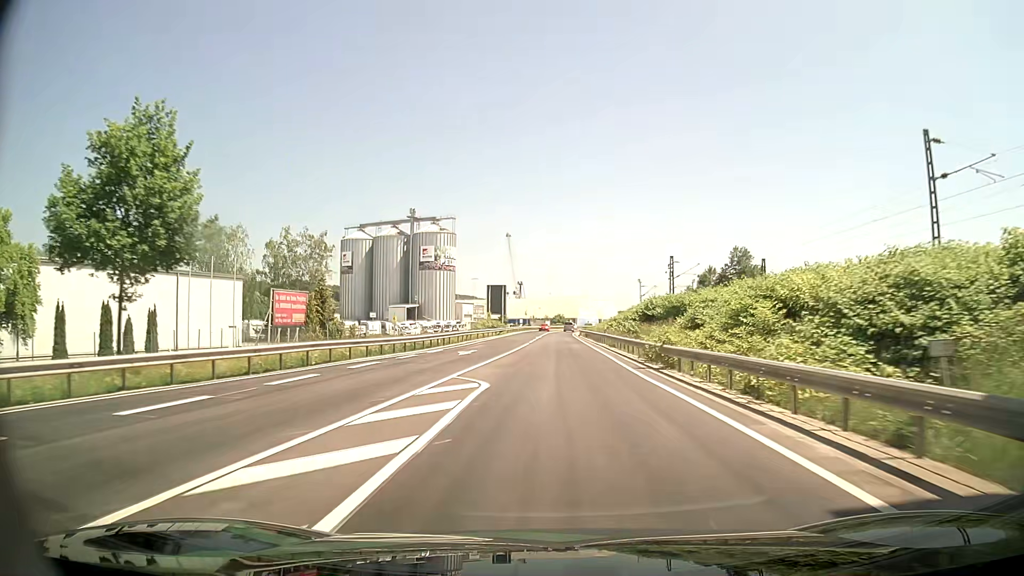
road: primary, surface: asphalt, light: Day
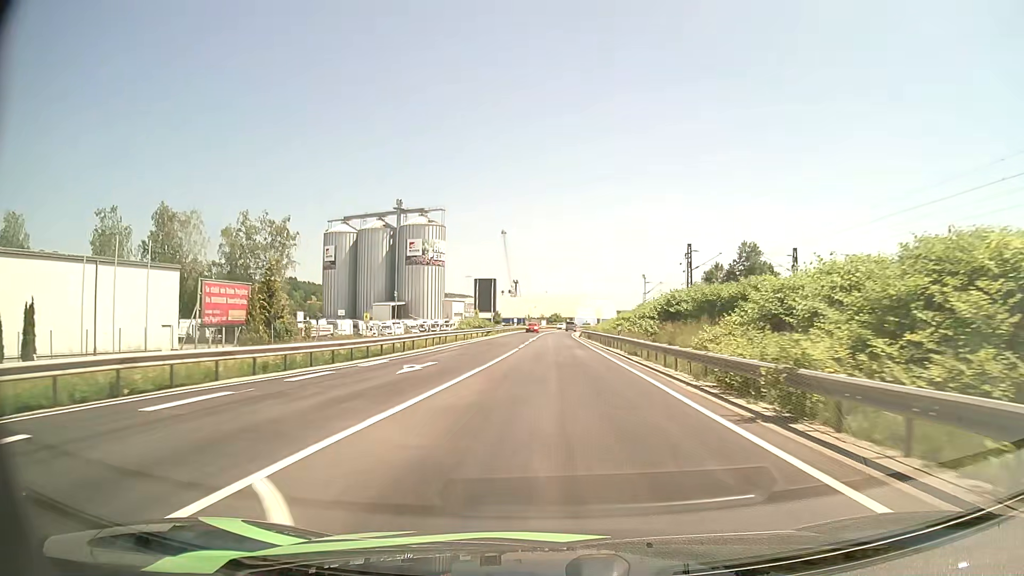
(0.0, +11.8) m; 0°
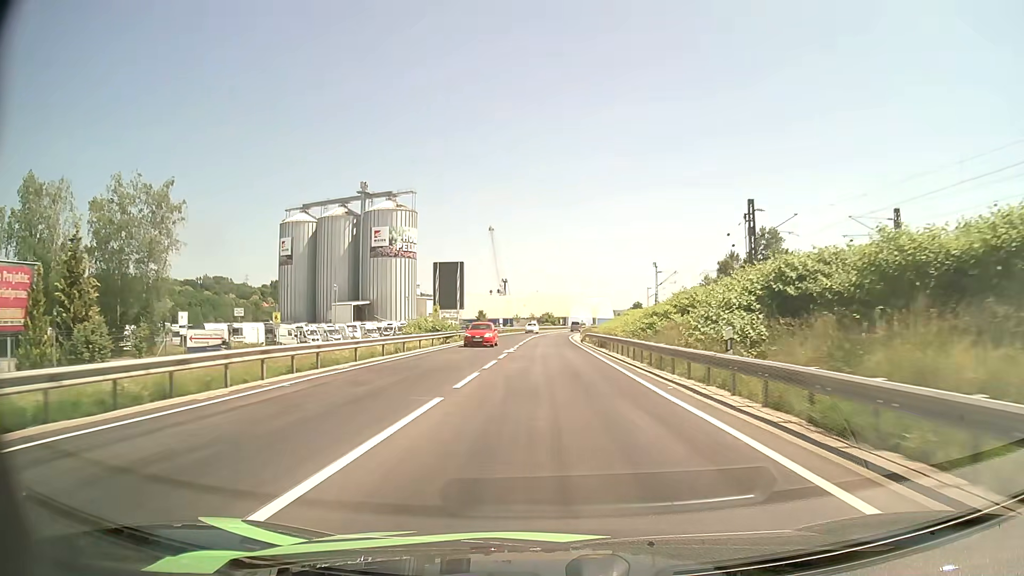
(+0.2, +23.7) m; +1°
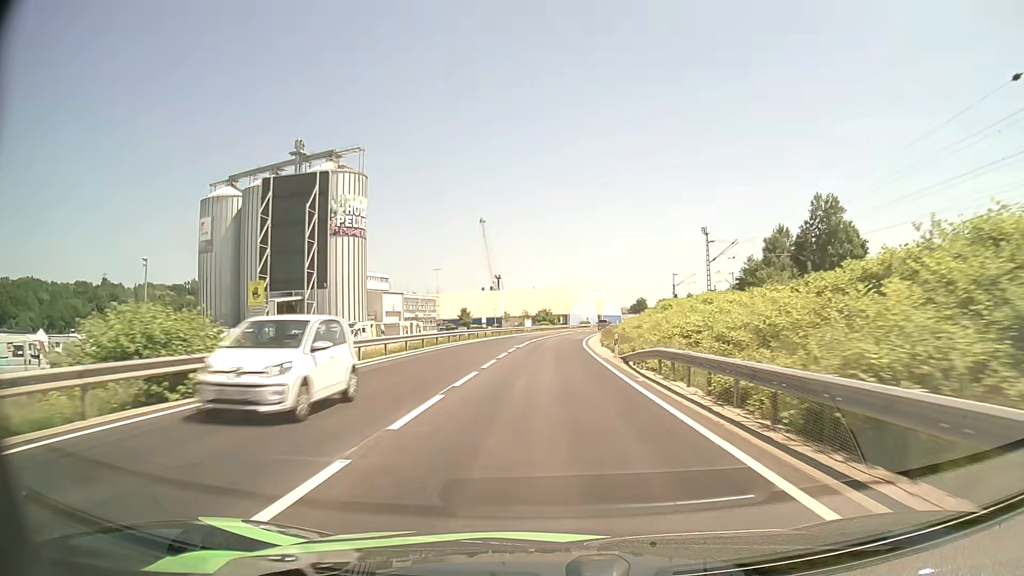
(+0.1, +35.8) m; 0°
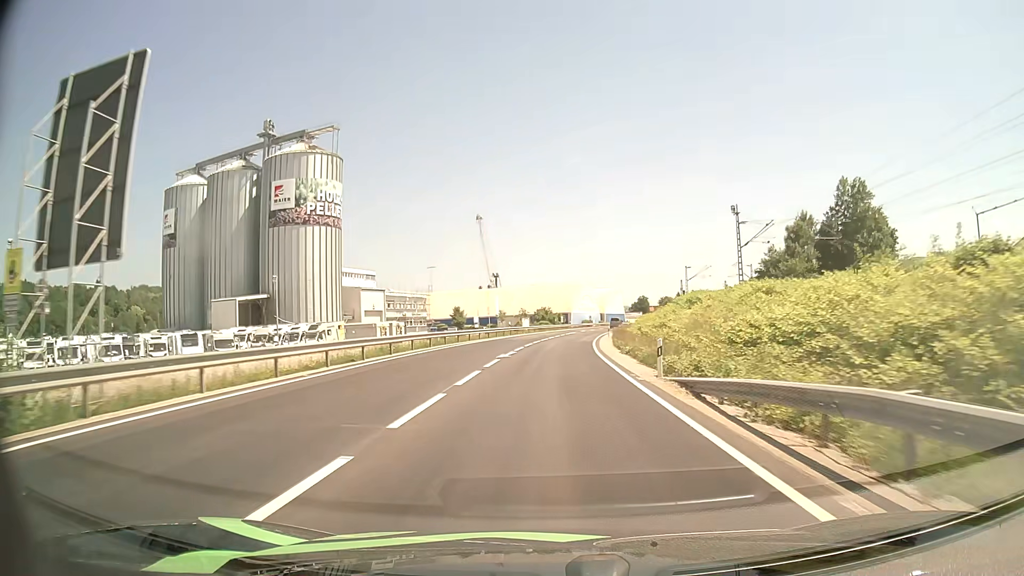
(0.0, +12.0) m; 0°
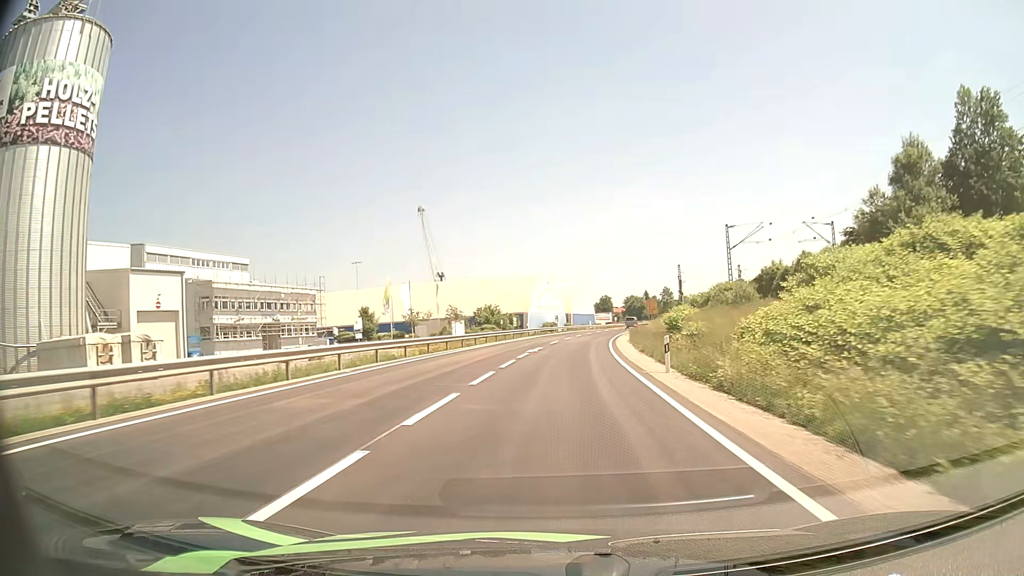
(+1.2, +47.5) m; +4°
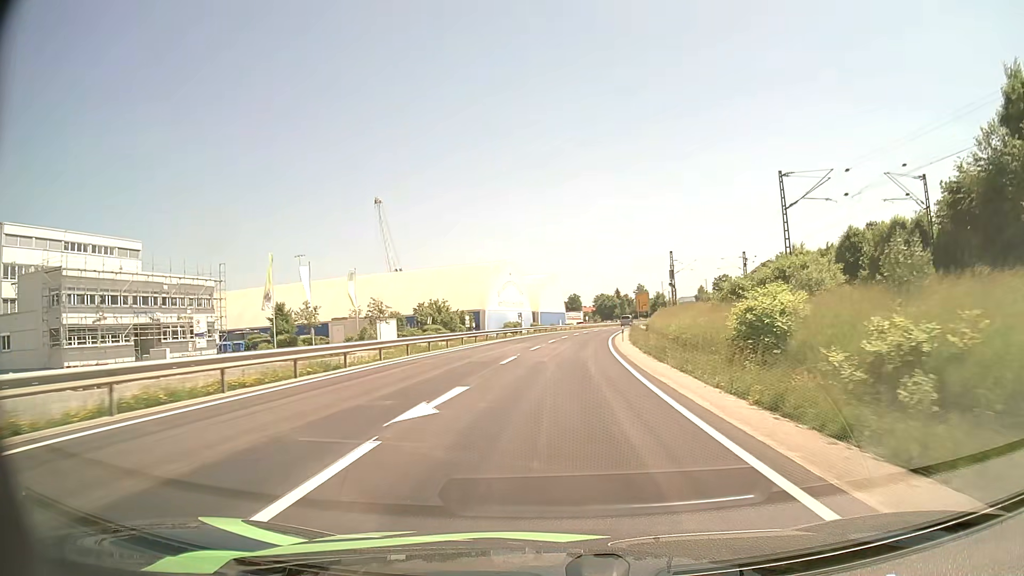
(+0.6, +23.3) m; +3°
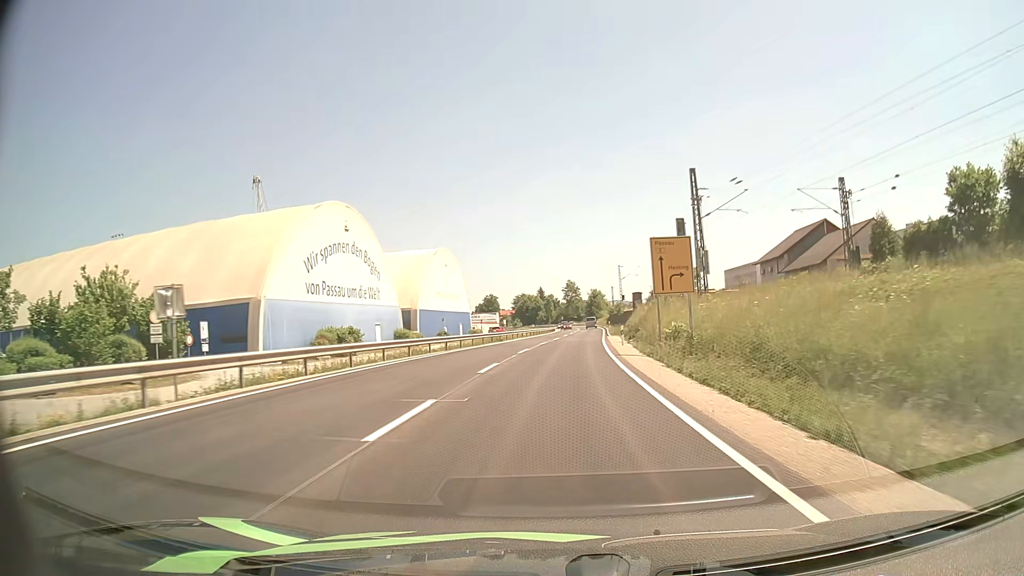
(+3.5, +58.1) m; +7°
(0, +10) (0, +20) (+1, +30) (+1, +40) (+2, +50) (+3, +60) (+4, +70) (+5, +80) (+5, +90) (+6, +100) m
